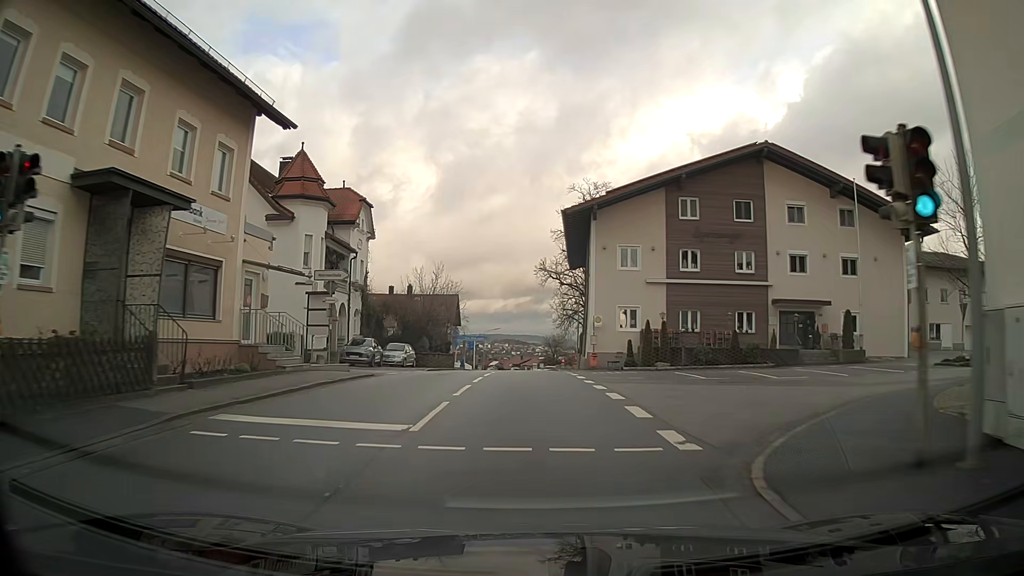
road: tertiary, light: Day
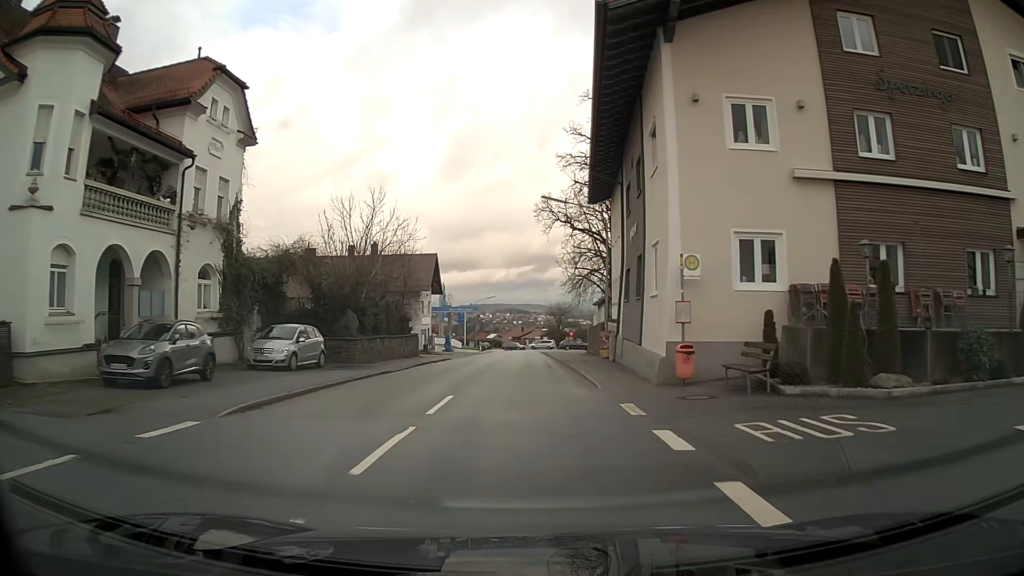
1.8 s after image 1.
(-0.2, +21.0) m; -1°
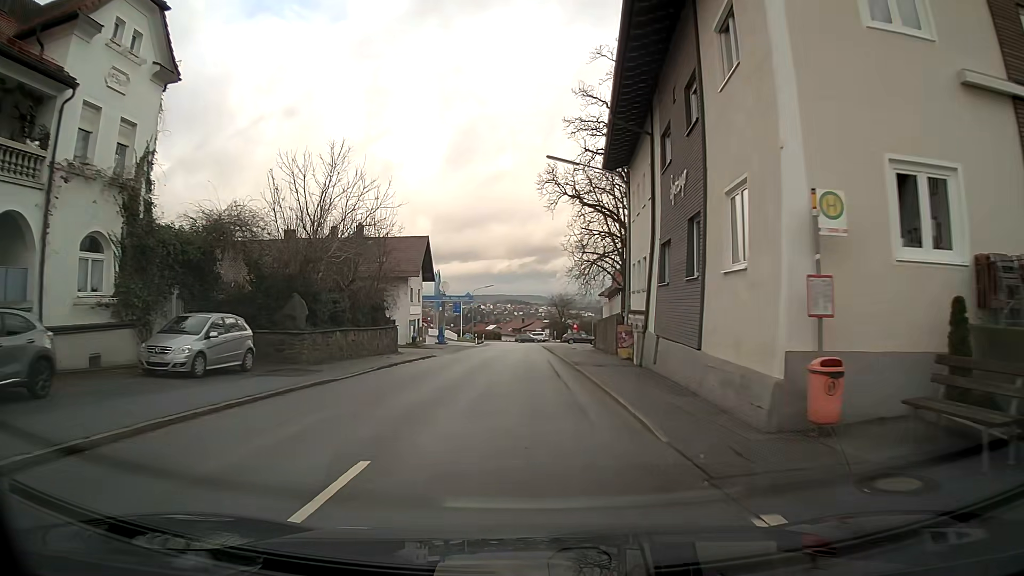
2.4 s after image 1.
(0.0, +7.1) m; 0°
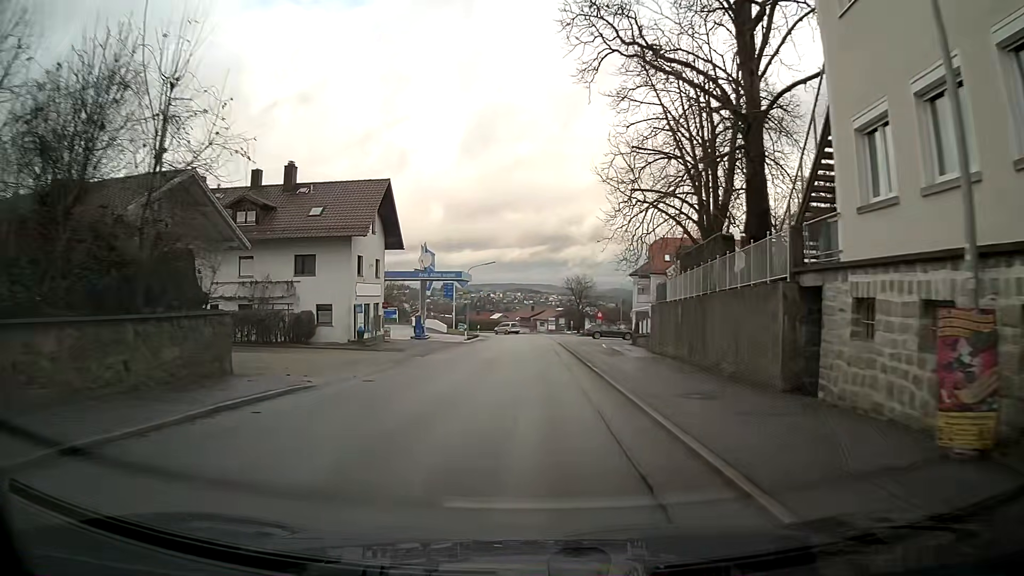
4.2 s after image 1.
(-0.1, +22.0) m; -1°
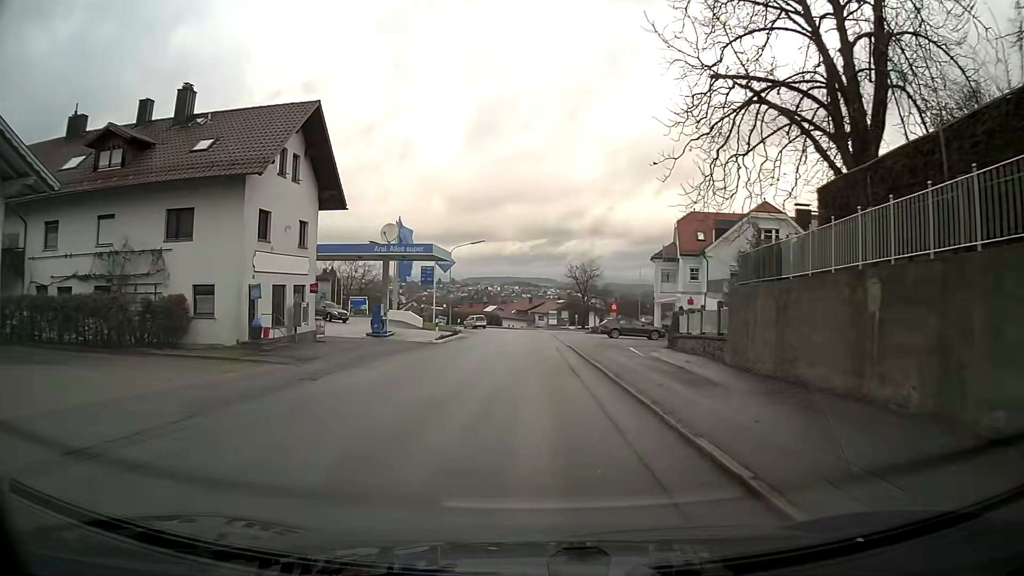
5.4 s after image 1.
(+0.1, +14.8) m; +1°
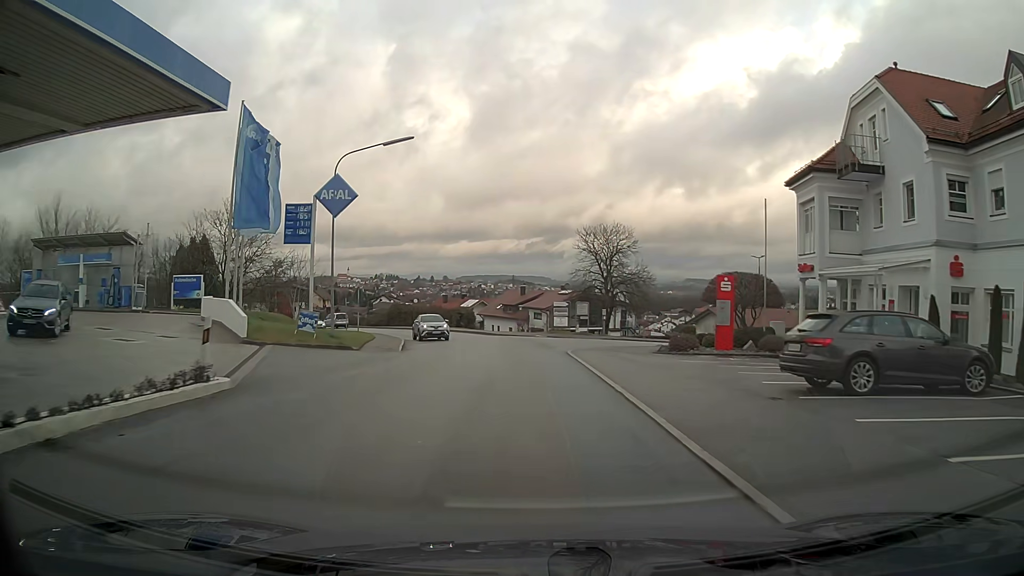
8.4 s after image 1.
(-0.2, +36.1) m; 0°
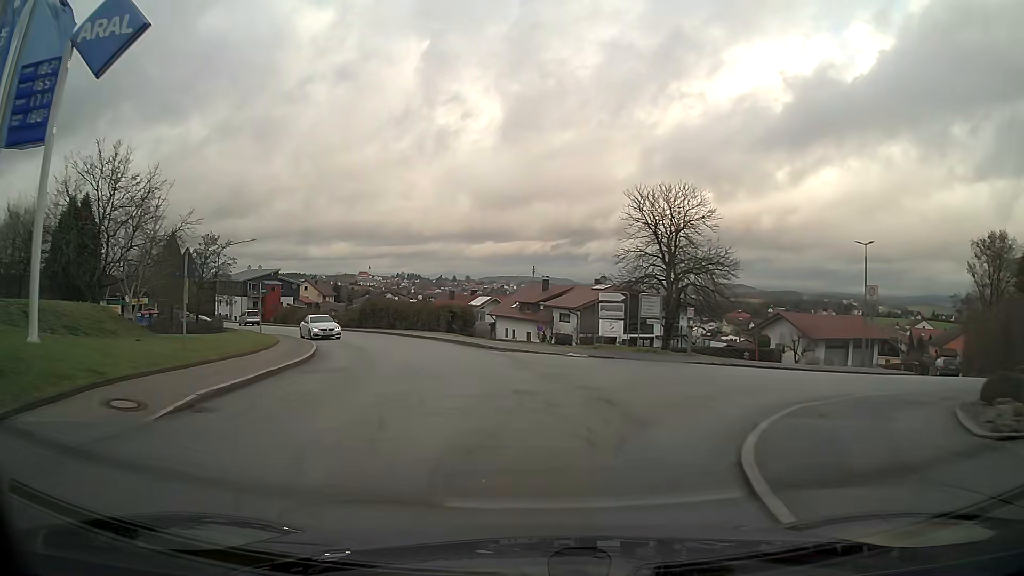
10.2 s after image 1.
(-0.3, +19.9) m; -3°
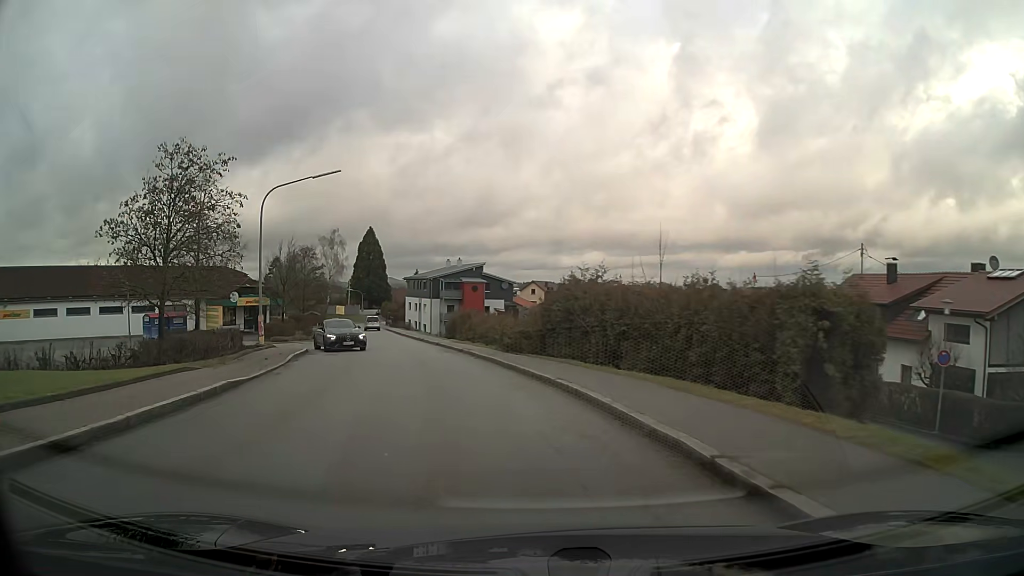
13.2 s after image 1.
(-5.5, +31.2) m; -22°
(-1, +10) (-2, +20) (-4, +30) (-7, +39) (-9, +49) (-11, +59) (-13, +69) (-16, +78) (-18, +88) (-20, +98) m
